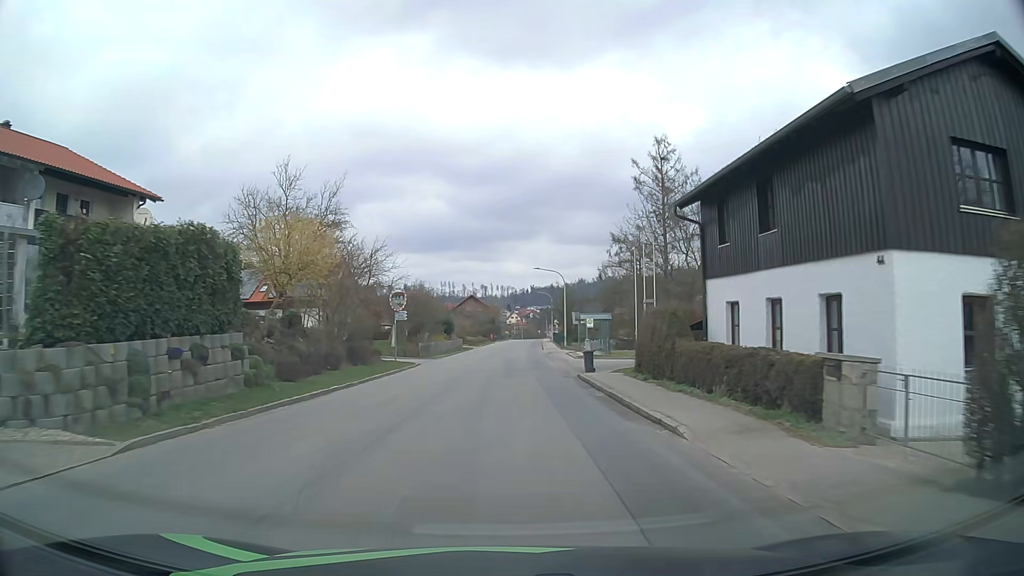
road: tertiary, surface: asphalt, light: Day
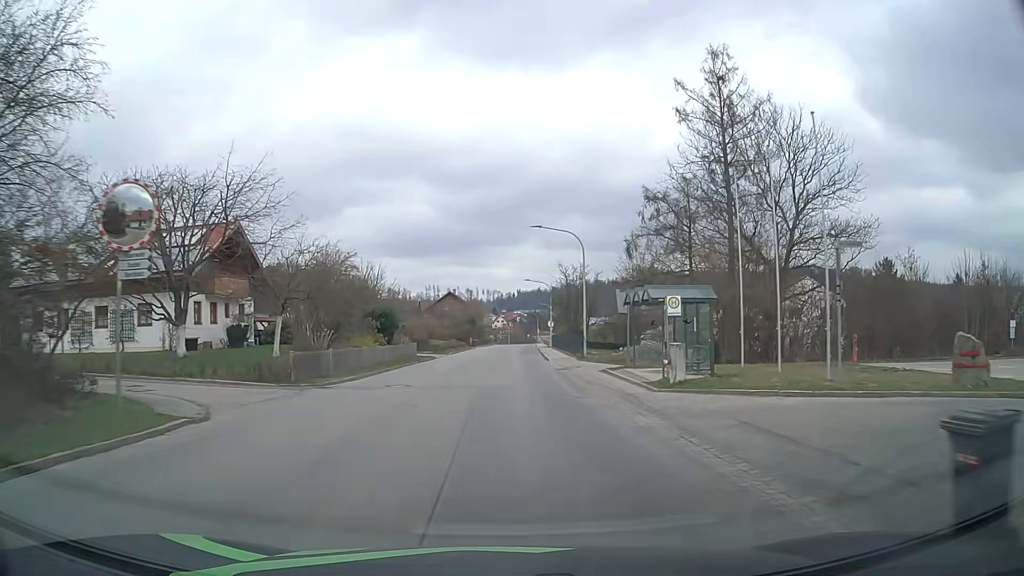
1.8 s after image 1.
(+0.3, +25.0) m; +1°
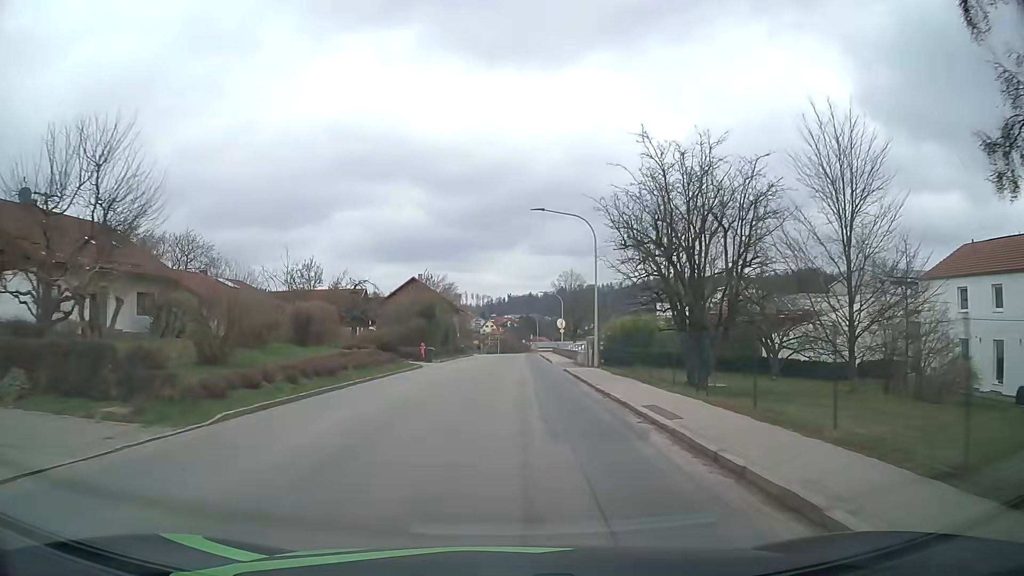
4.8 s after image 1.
(+0.4, +41.5) m; +1°
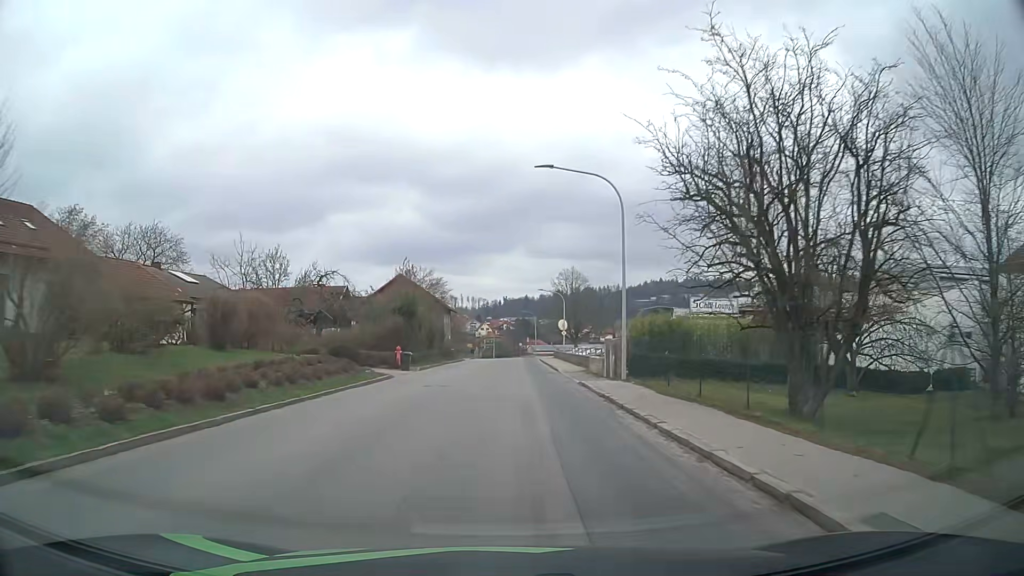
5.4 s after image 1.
(0.0, +8.2) m; +1°
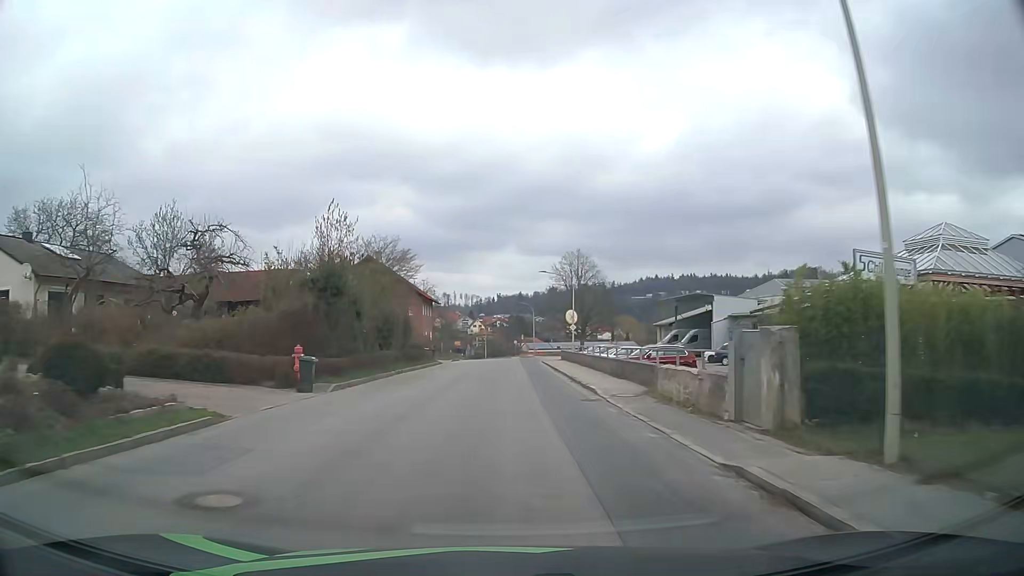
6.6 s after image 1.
(+0.1, +16.4) m; 0°
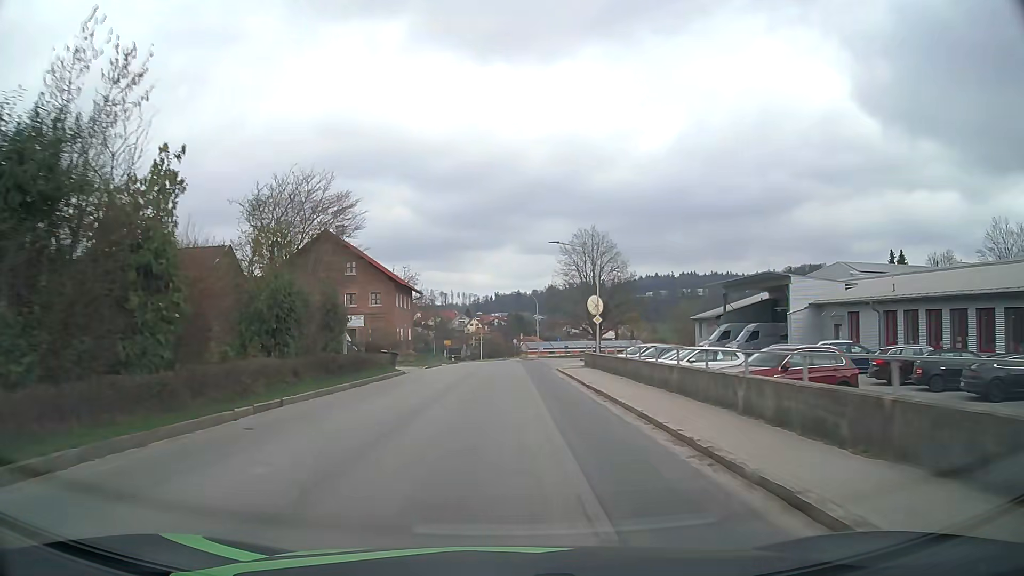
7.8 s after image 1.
(0.0, +16.3) m; 0°
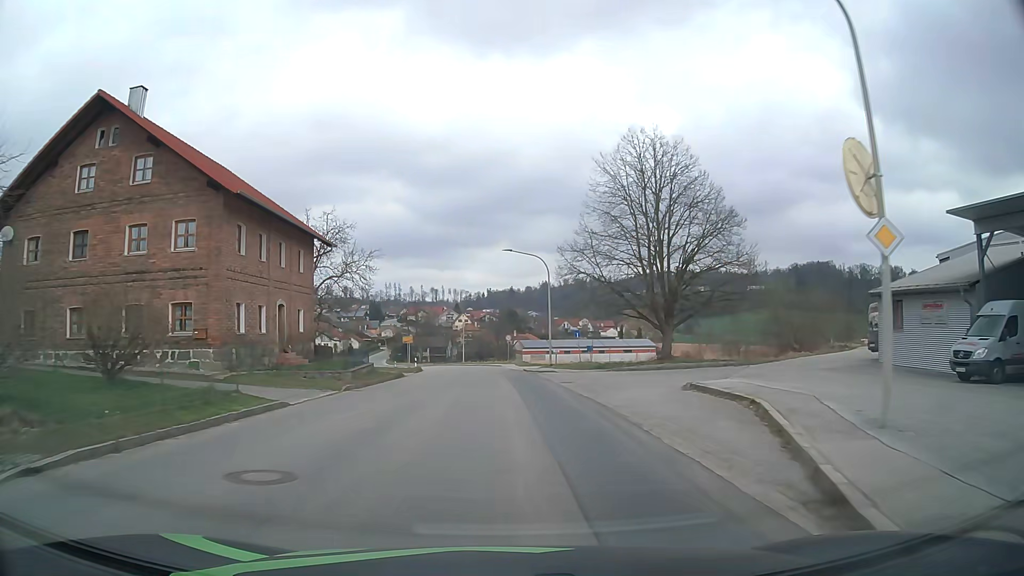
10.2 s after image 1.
(+0.3, +32.4) m; 0°
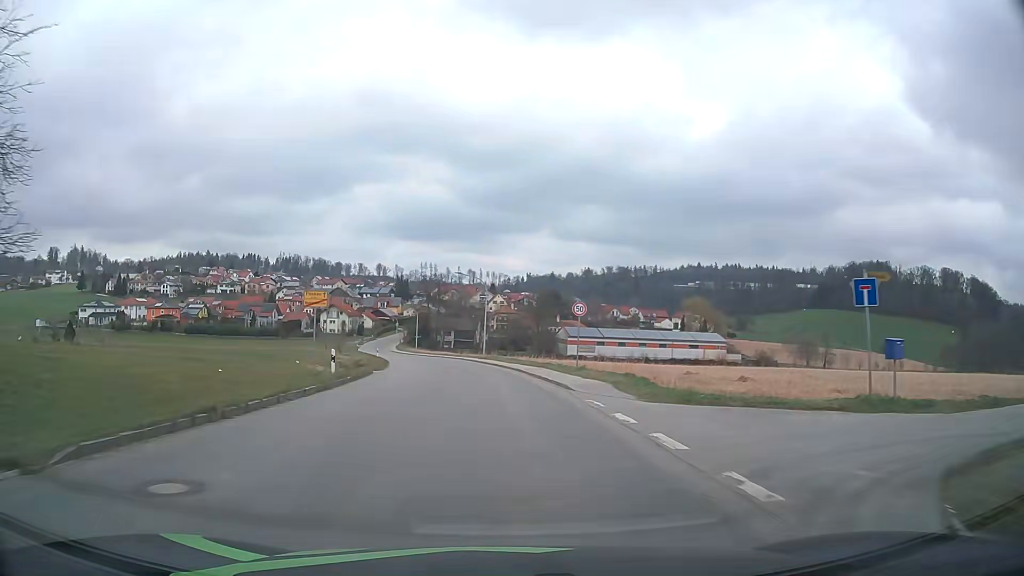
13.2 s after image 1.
(-0.9, +41.5) m; -3°
(0, +10) (-1, +20) (-1, +30) (-2, +40) (-4, +50) (-6, +60) (-8, +69) (-10, +79) (-13, +89) (-15, +98) m
